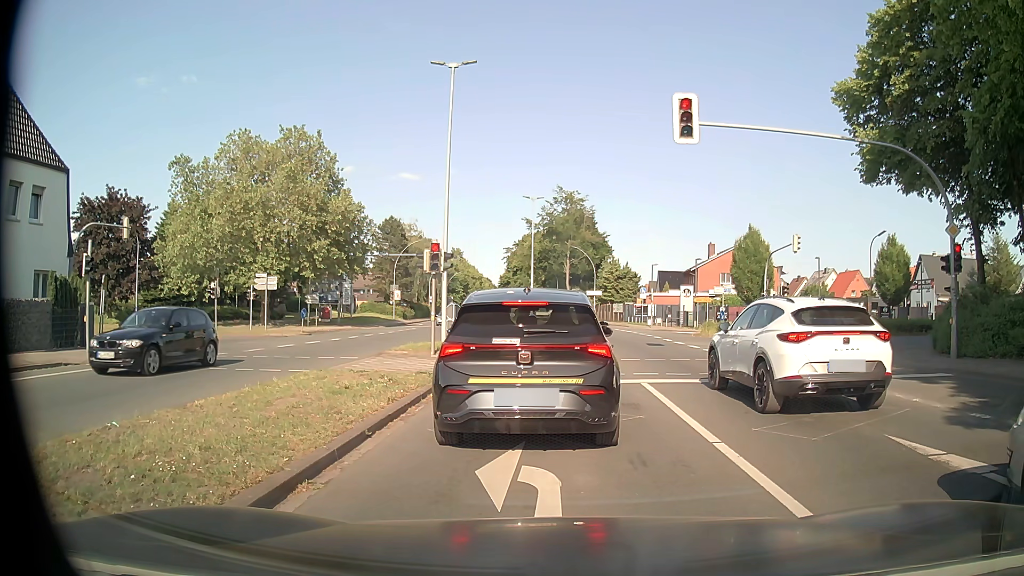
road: primary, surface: asphalt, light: Day
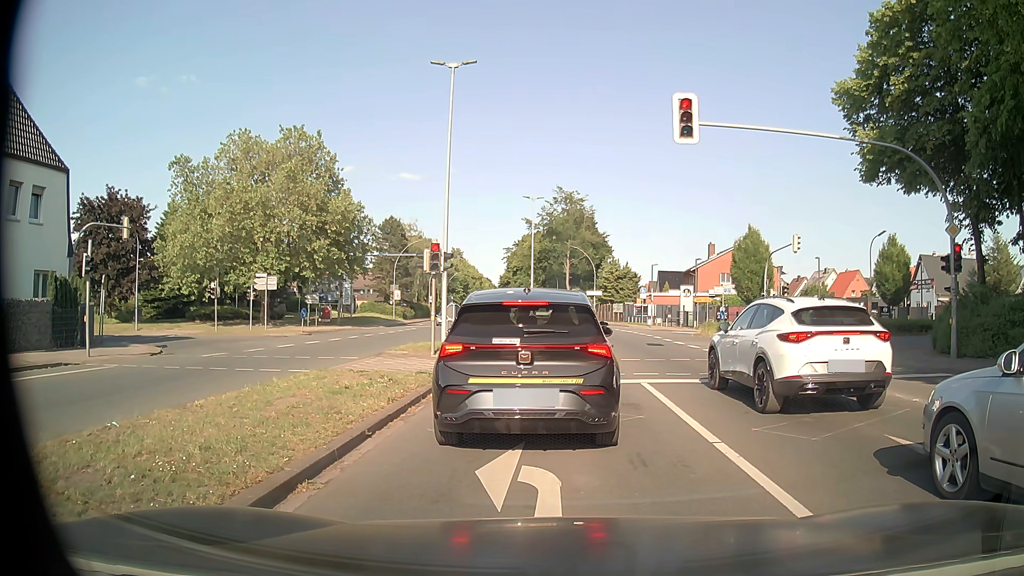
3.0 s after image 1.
(0.0, 0.0) m; 0°
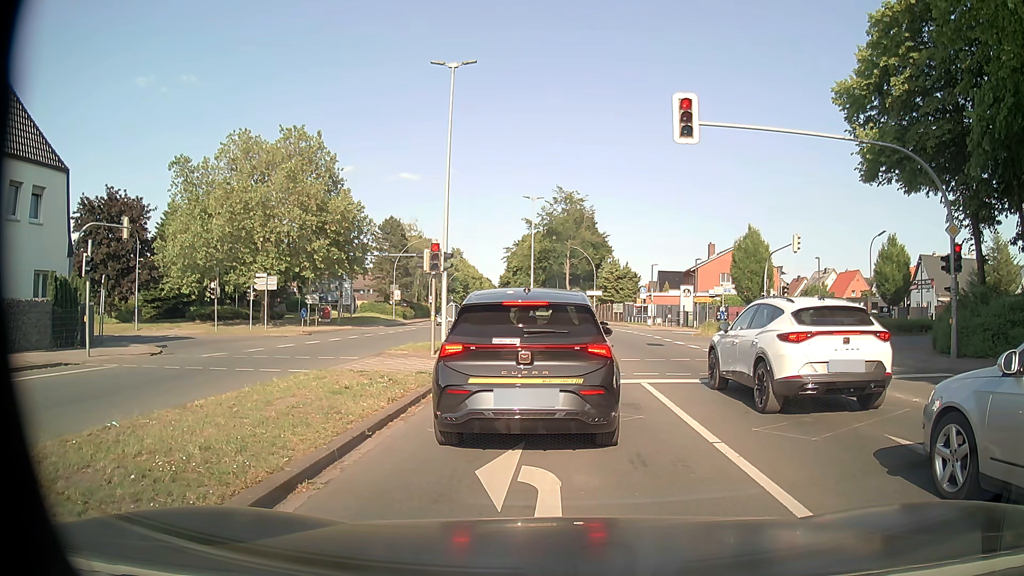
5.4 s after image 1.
(0.0, 0.0) m; 0°
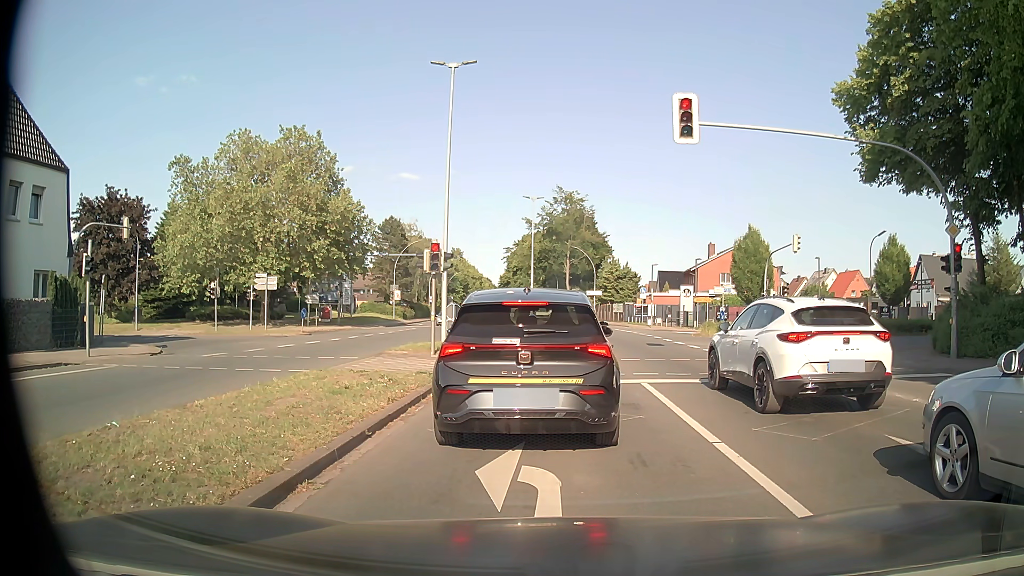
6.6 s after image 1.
(0.0, 0.0) m; 0°
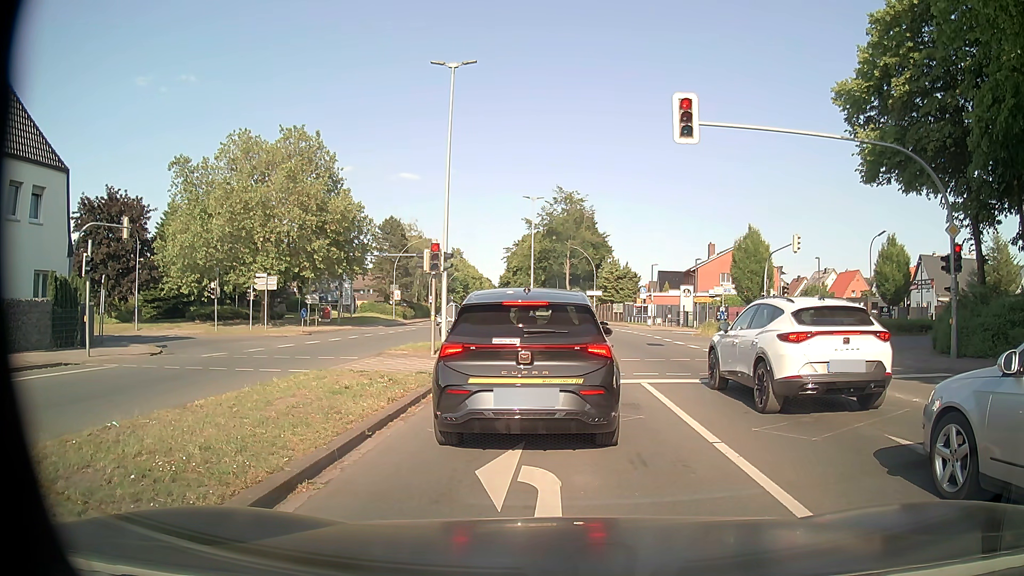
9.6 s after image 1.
(0.0, 0.0) m; 0°
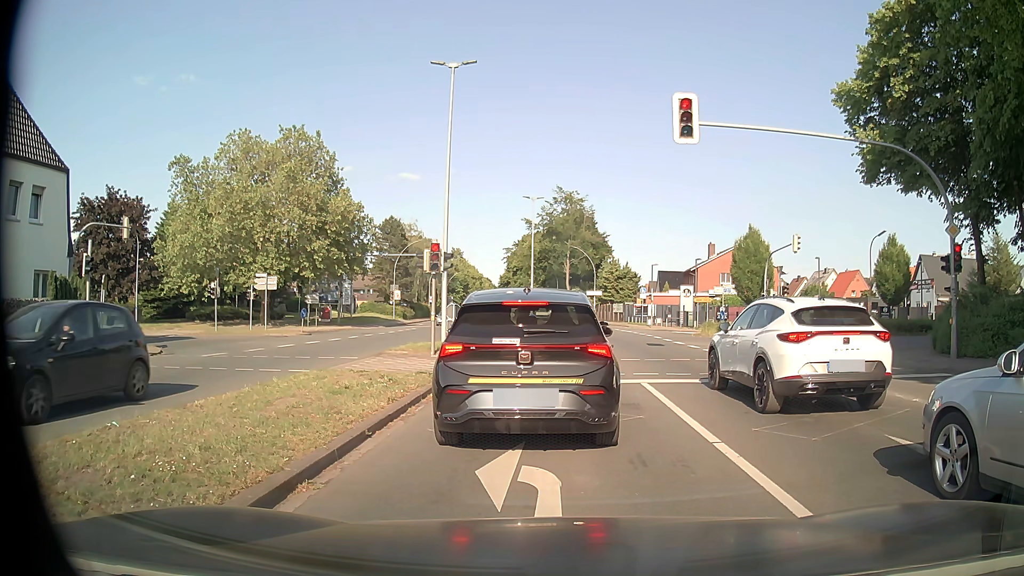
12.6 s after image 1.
(0.0, 0.0) m; 0°
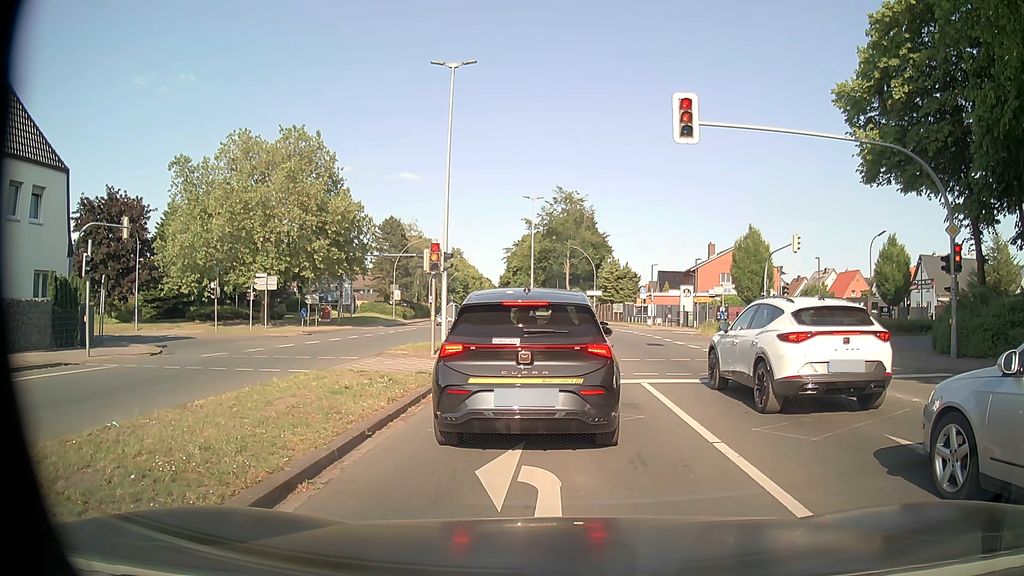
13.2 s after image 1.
(0.0, 0.0) m; 0°
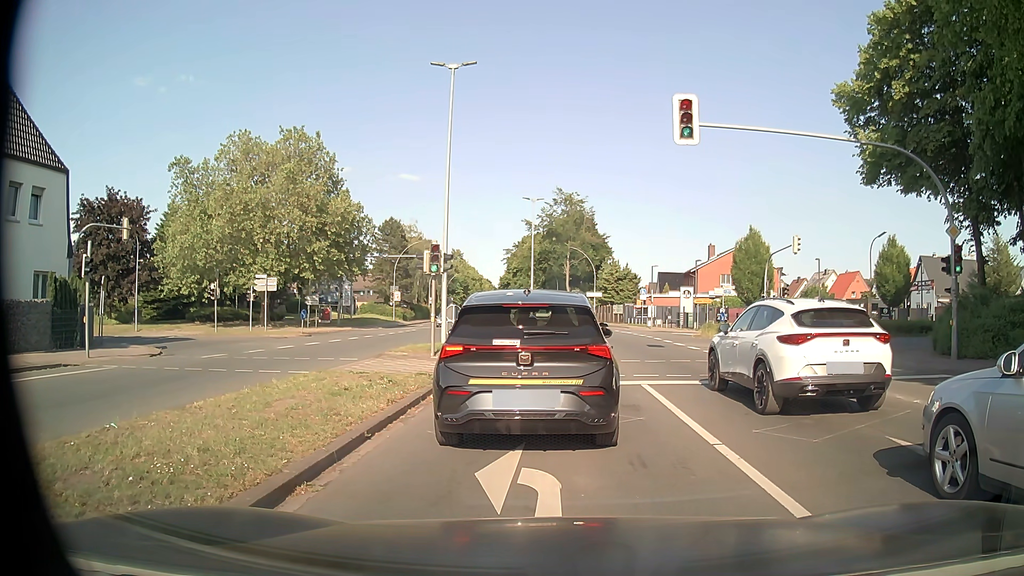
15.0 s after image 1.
(0.0, 0.0) m; 0°
(0, +10) (0, +20) (-1, +30) (-7, +38) (-16, +42) (-26, +41) (-36, +39) (-45, +36) (-55, +34) (-65, +31) m
